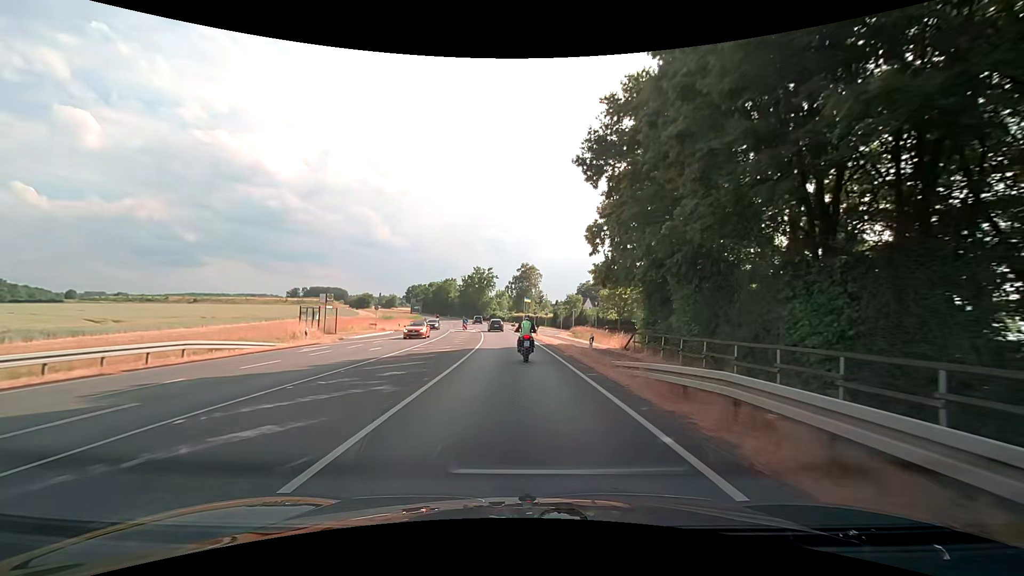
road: secondary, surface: asphalt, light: Day
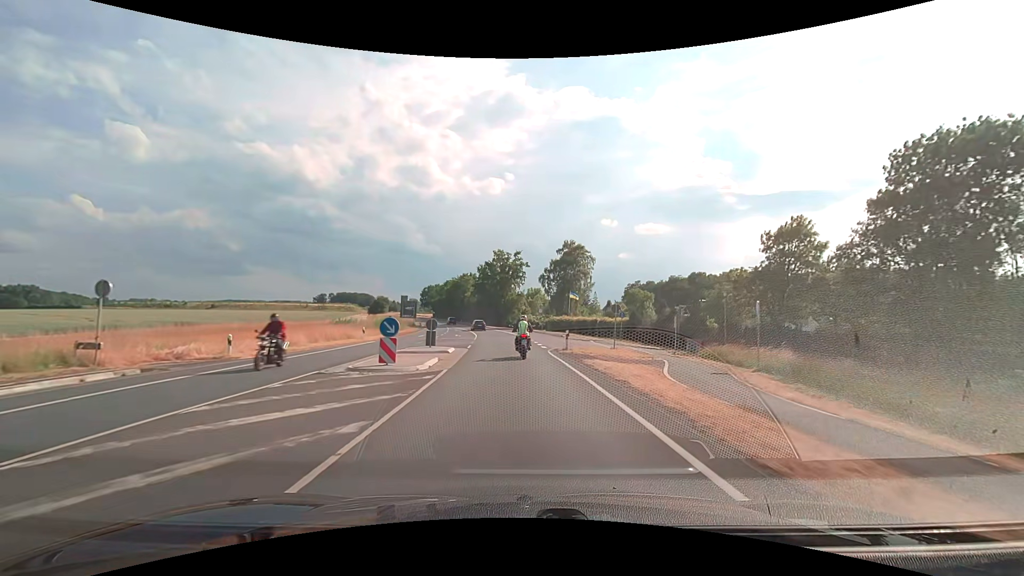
(-1.5, +44.2) m; -4°
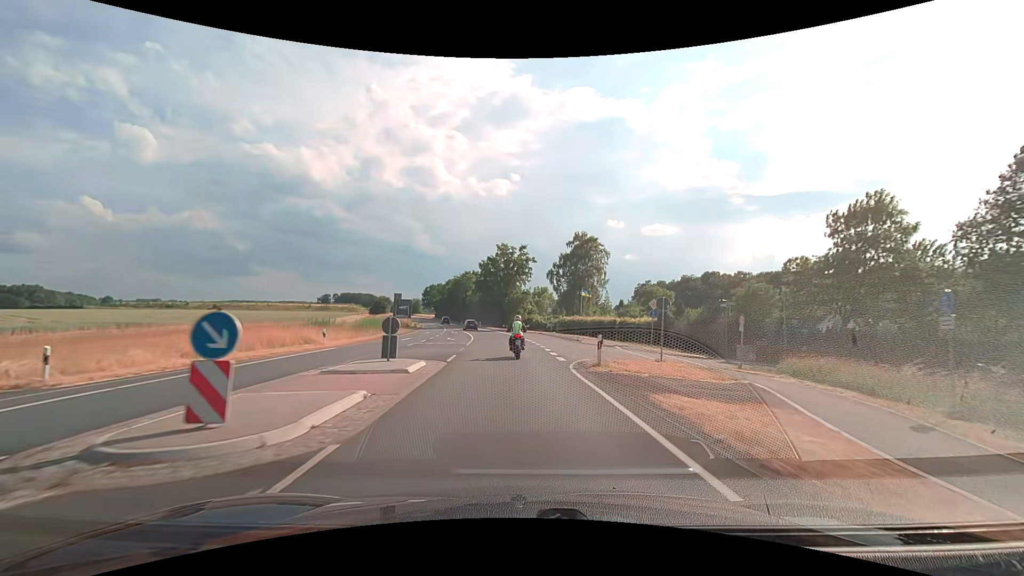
(-0.1, +9.0) m; -1°
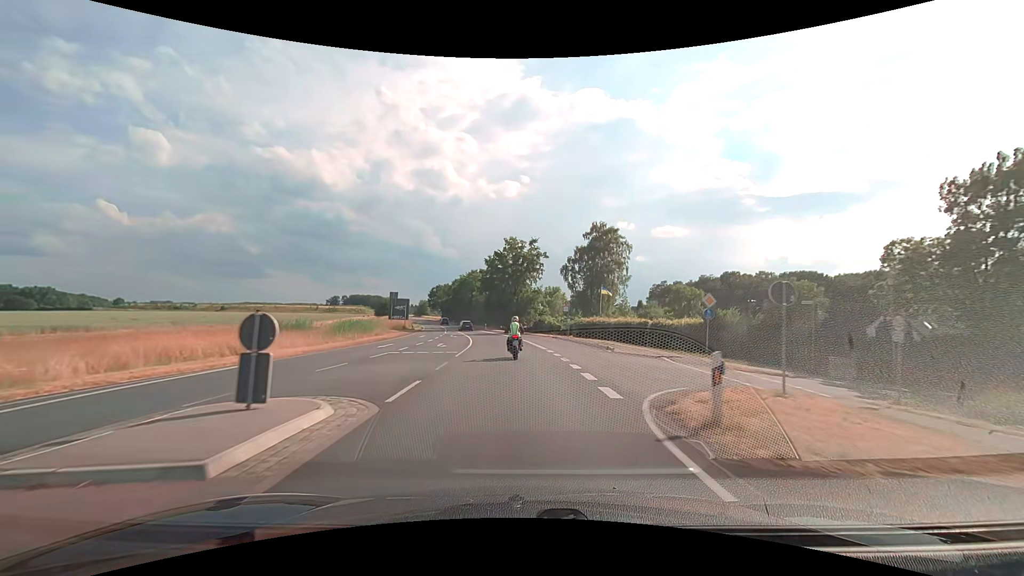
(-0.1, +9.0) m; -1°
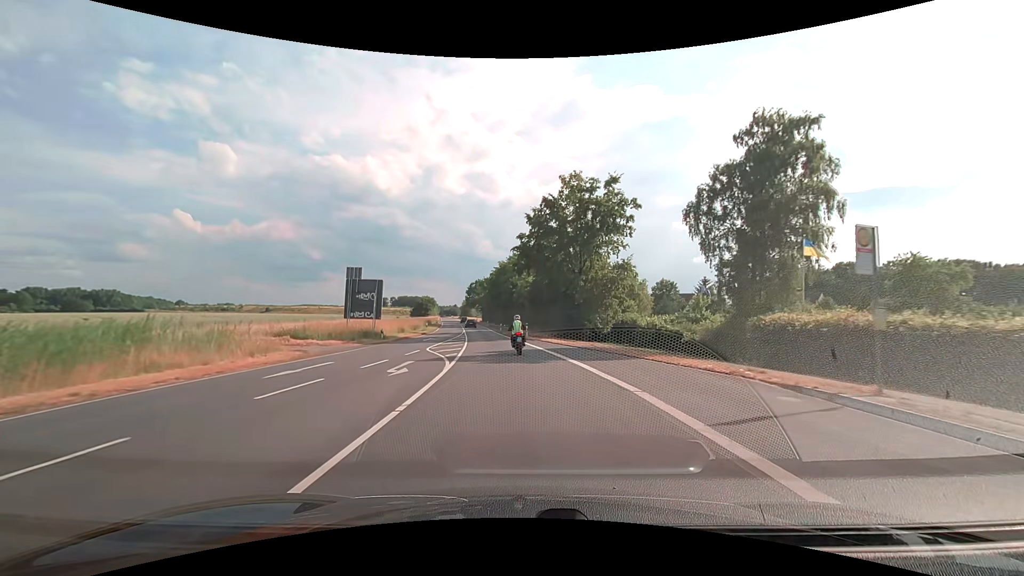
(-1.6, +35.9) m; -6°
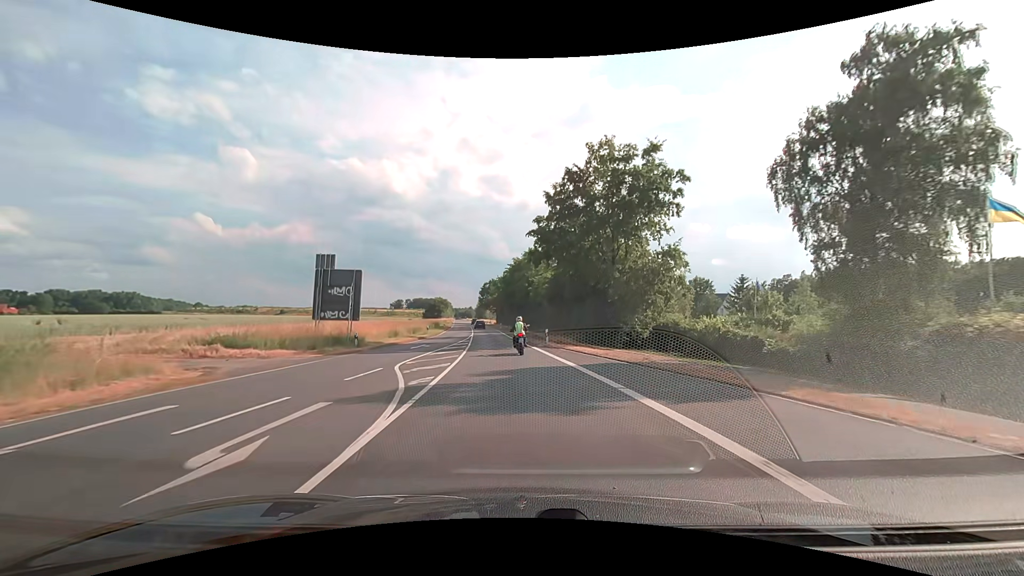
(-0.2, +9.0) m; -2°
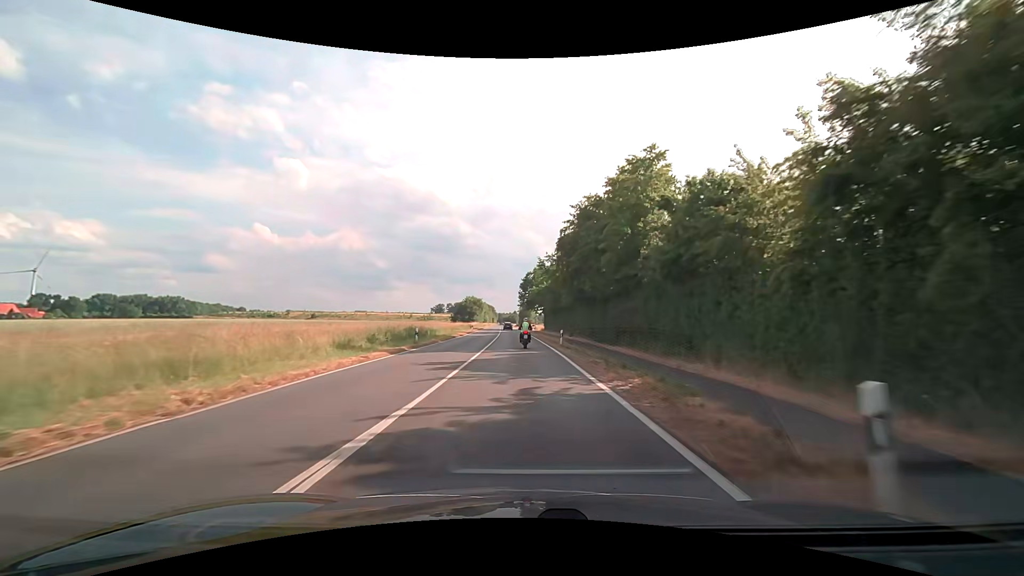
(-3.0, +47.5) m; -5°
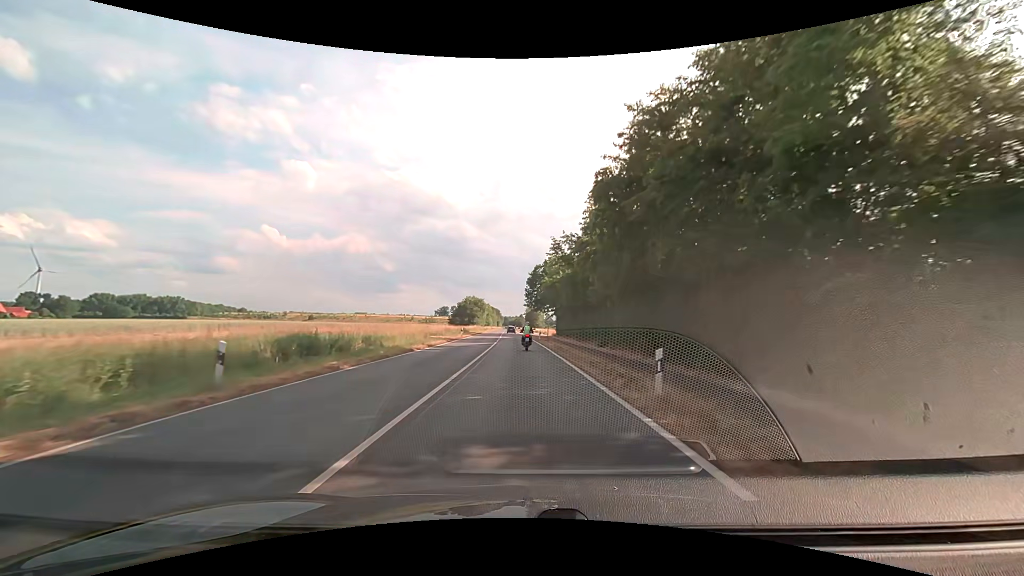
(-0.2, +20.3) m; -1°
(0, +10) (0, +20) (0, +30) (0, +40) (0, +50) (-1, +60) (-1, +70) (-1, +80) (-1, +90) (-2, +100) m
